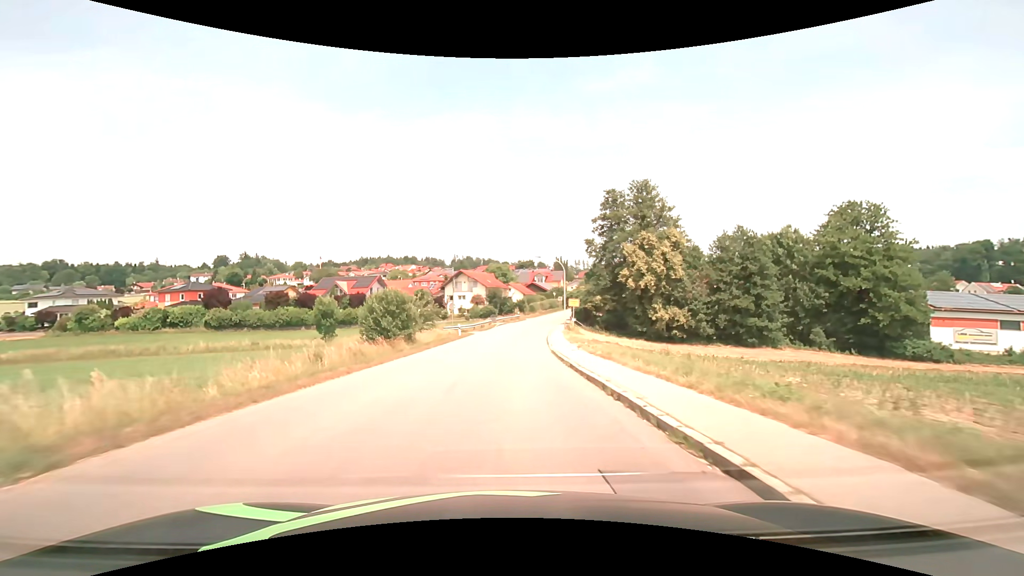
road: tertiary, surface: asphalt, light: Day
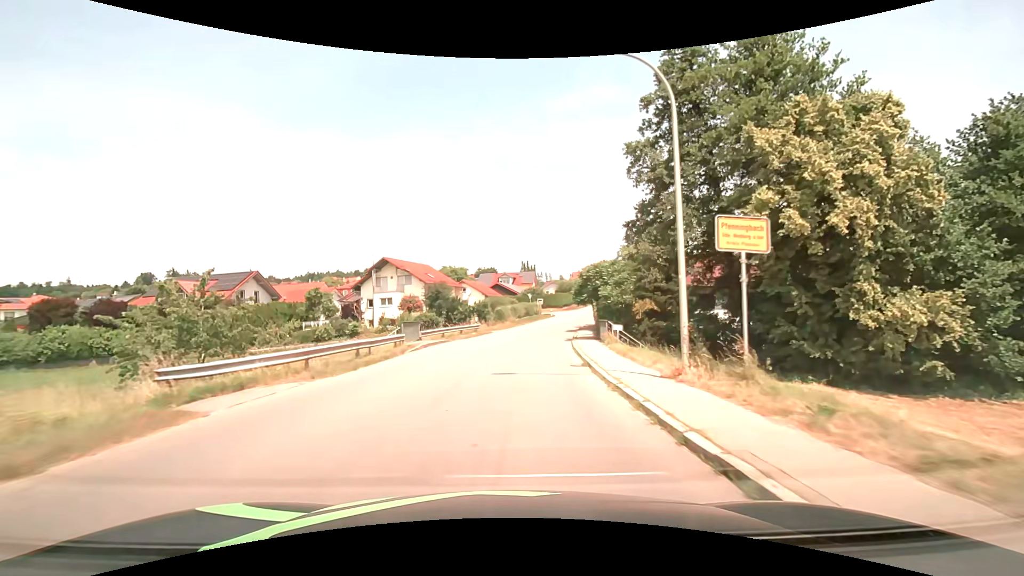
(+1.0, +37.9) m; +5°
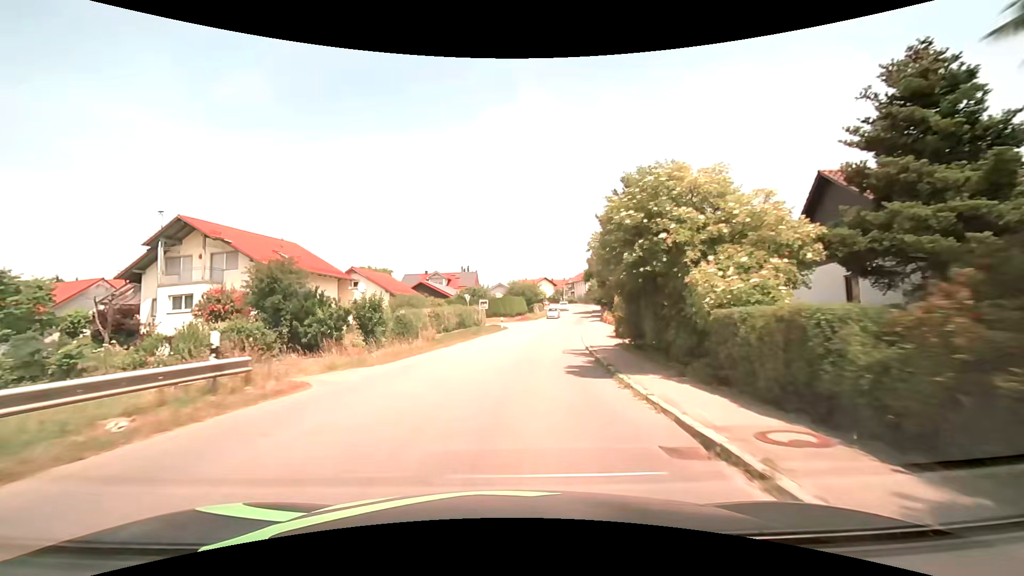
(+1.5, +29.9) m; +6°
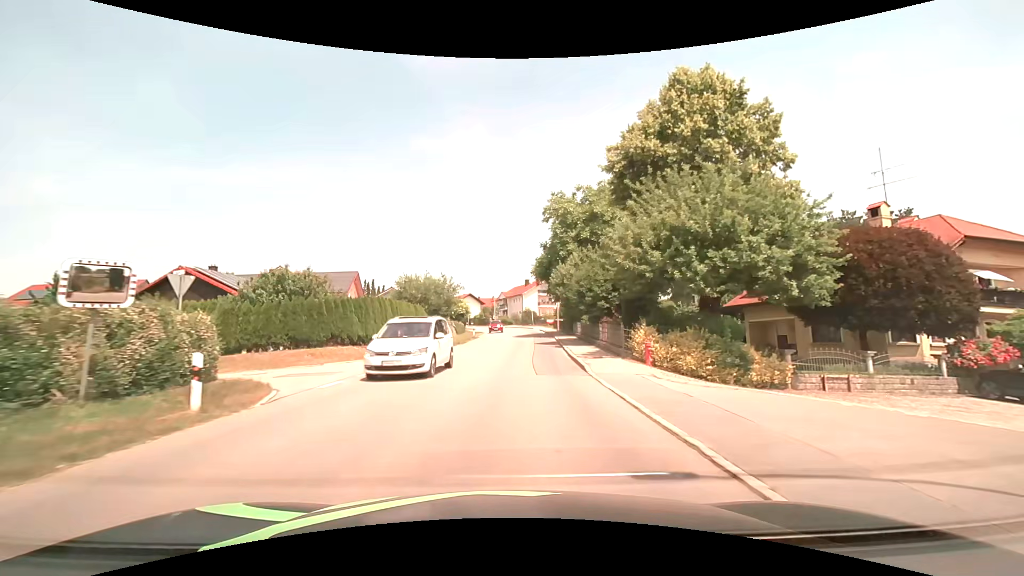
(+3.3, +36.8) m; +9°
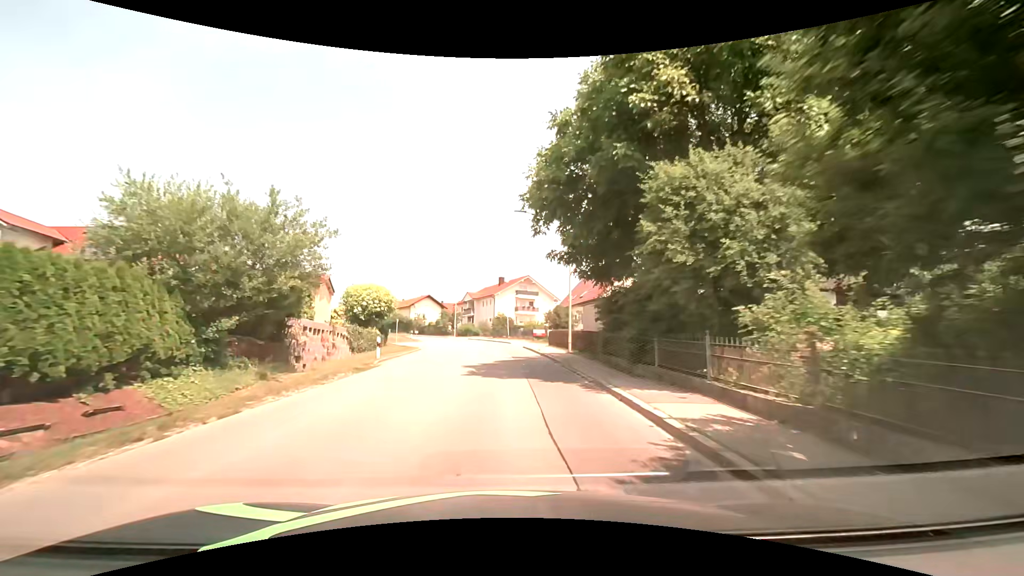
(+0.8, +29.2) m; +3°
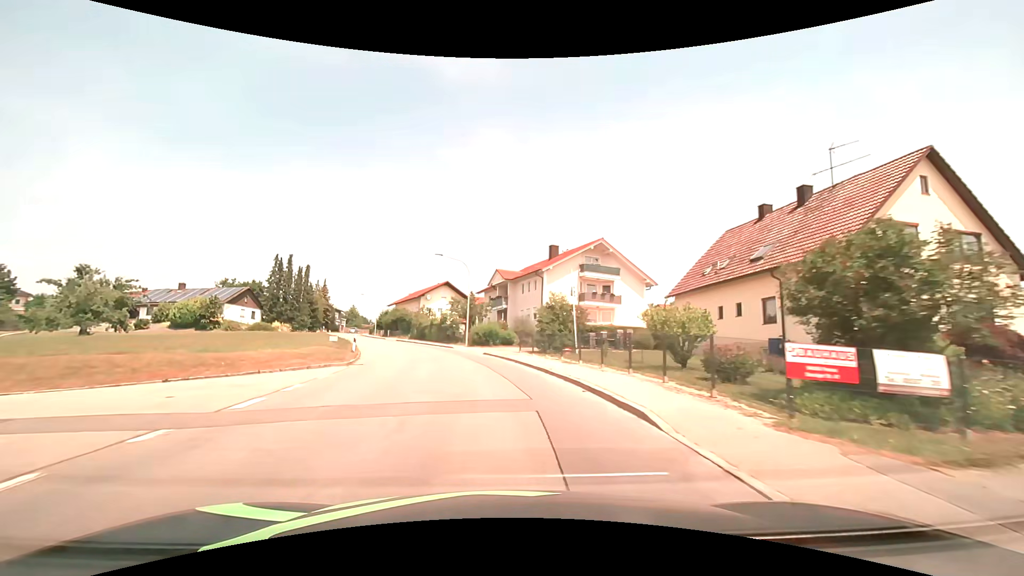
(-0.8, +37.0) m; -5°
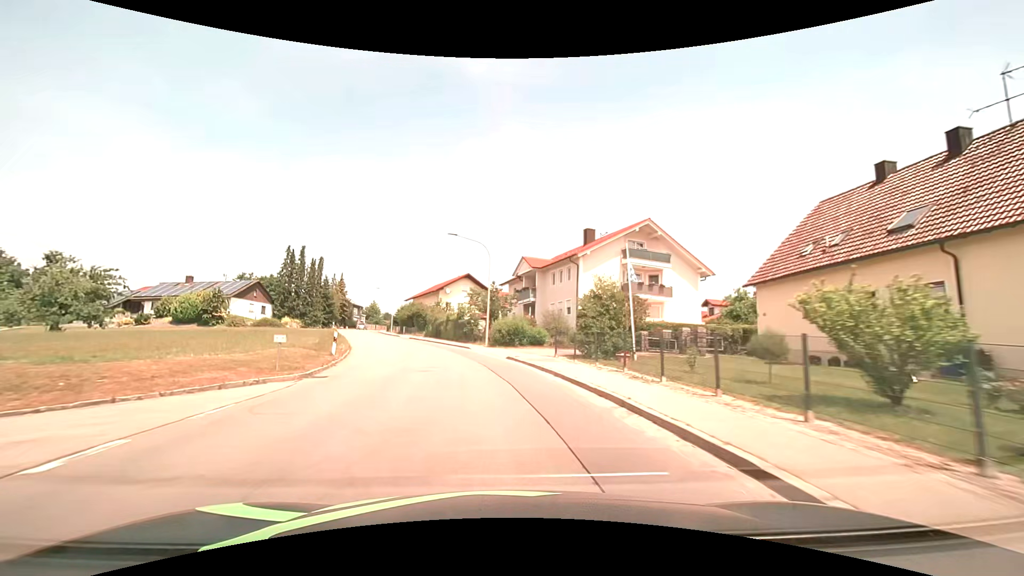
(-0.2, +7.5) m; -3°
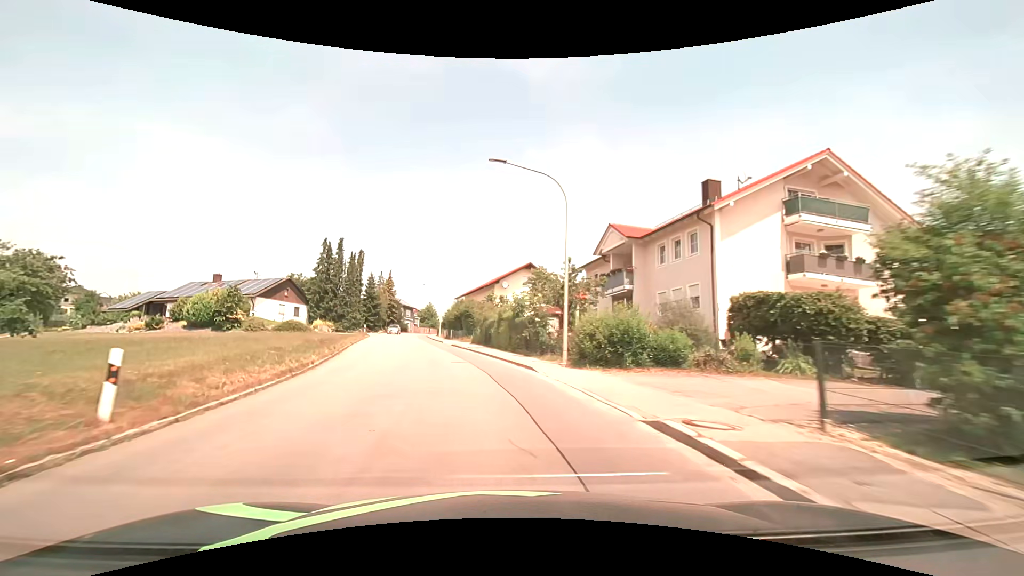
(-0.9, +15.1) m; -7°
(-1, +10) (-2, +20) (-4, +30) (-6, +39) (-9, +49) (-11, +59) (-13, +69) (-15, +78) (-16, +88) (-15, +98) m
